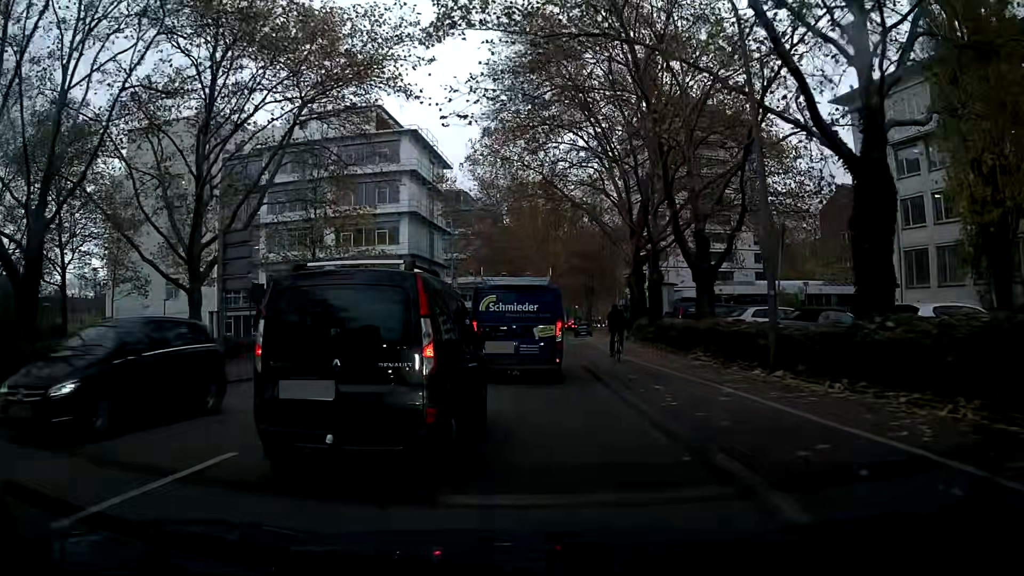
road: secondary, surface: asphalt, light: Day
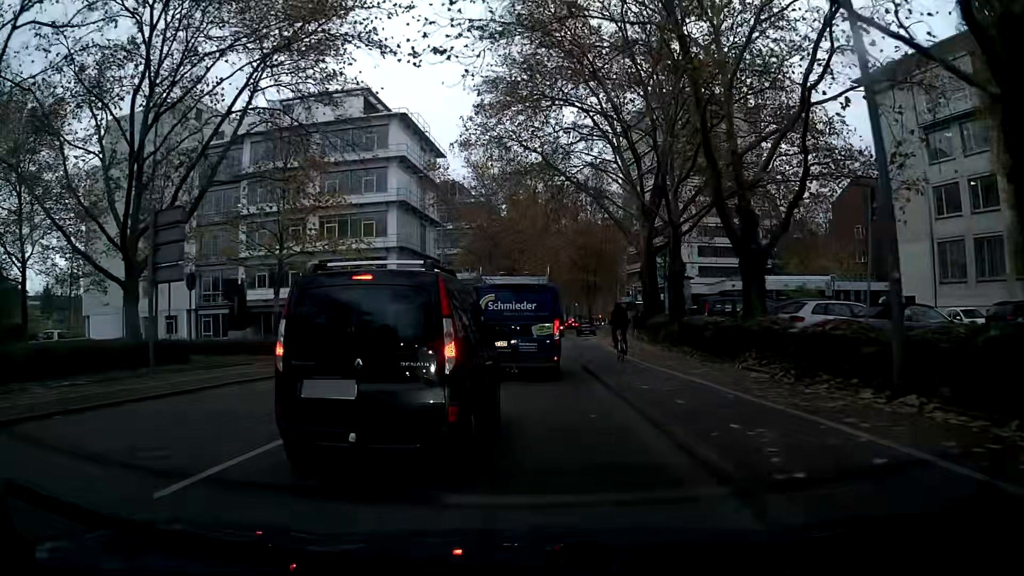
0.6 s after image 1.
(0.0, +4.9) m; 0°
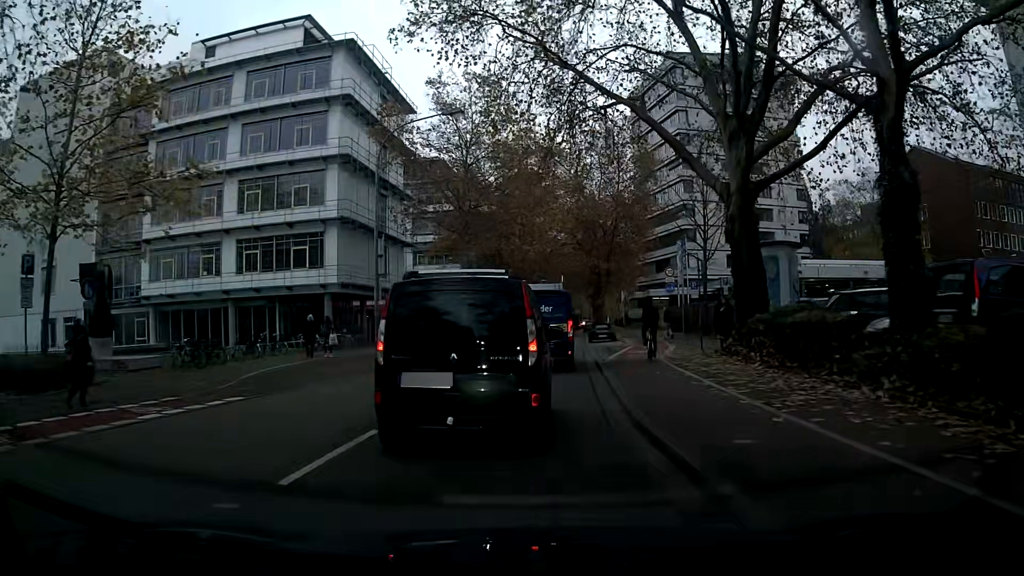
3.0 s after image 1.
(+0.1, +17.1) m; +1°
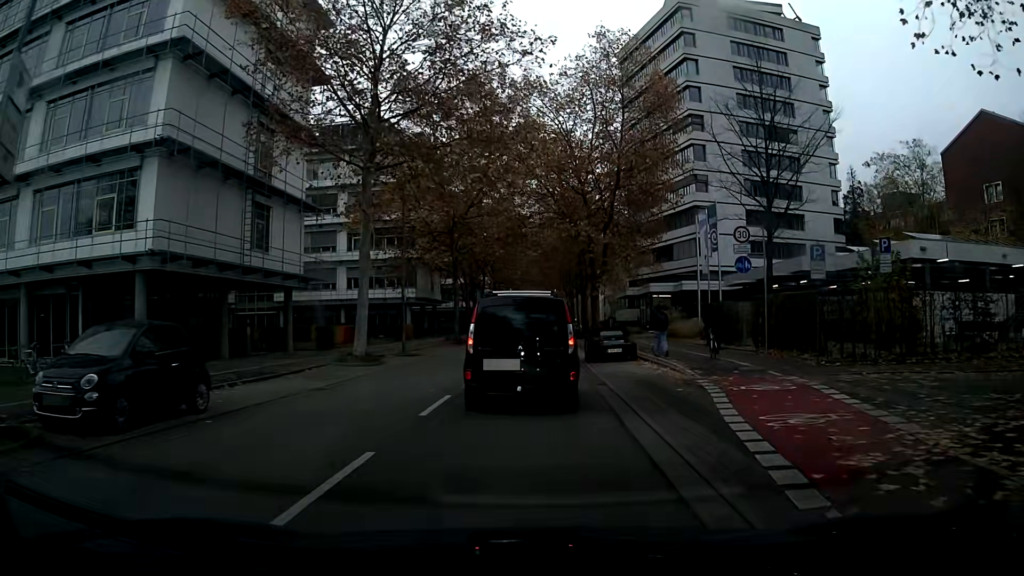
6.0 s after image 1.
(+0.3, +19.3) m; +1°
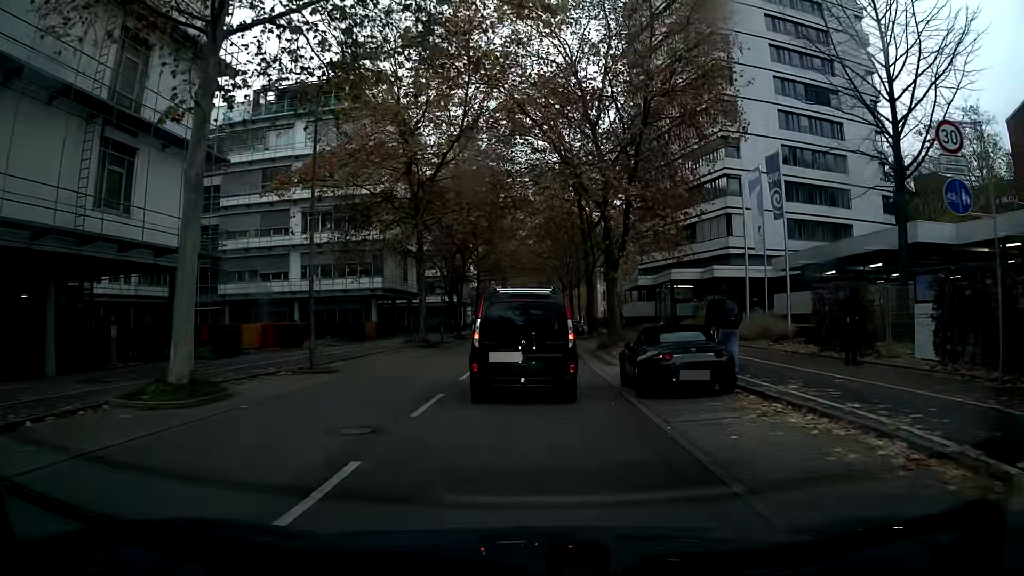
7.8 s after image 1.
(+0.1, +12.6) m; +1°
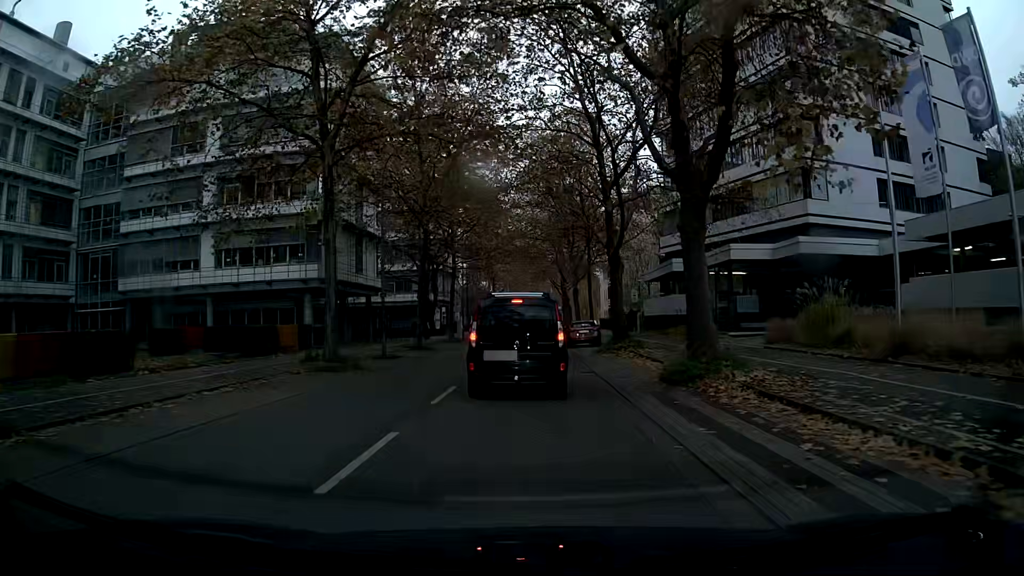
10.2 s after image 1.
(+0.1, +16.3) m; 0°
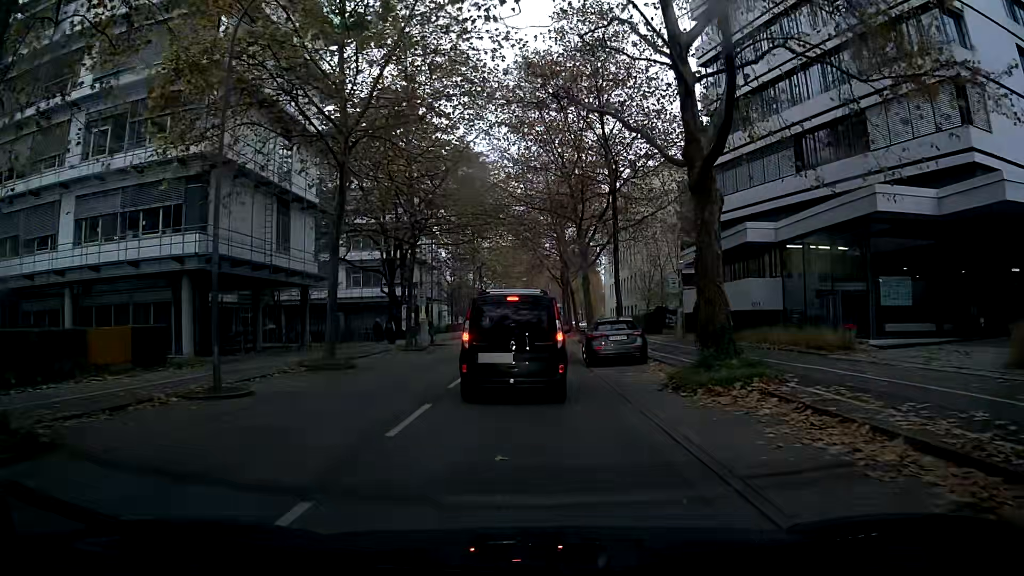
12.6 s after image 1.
(+0.2, +15.4) m; +2°
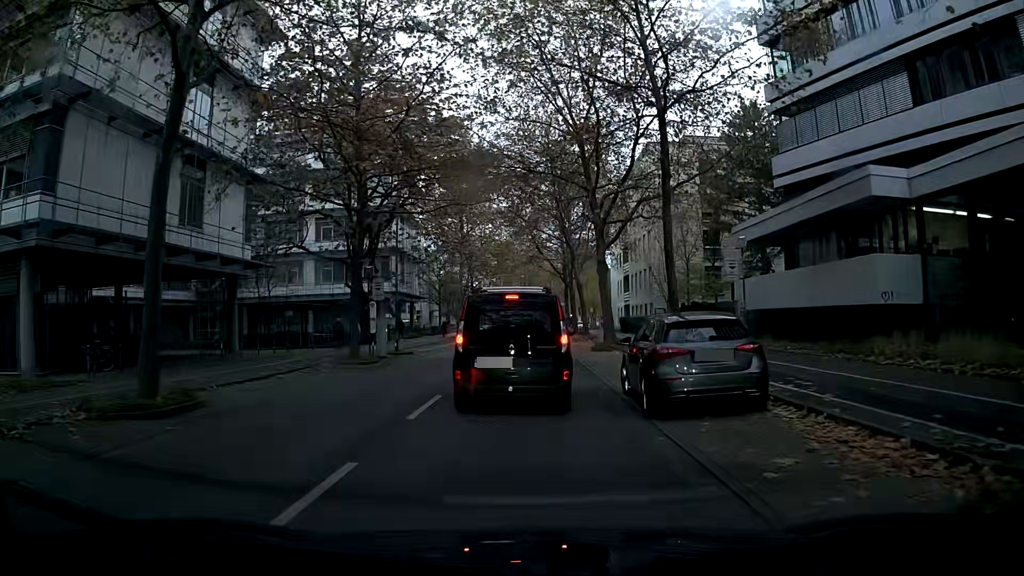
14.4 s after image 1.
(0.0, +10.4) m; -2°
(0, +10) (0, +20) (-1, +30) (0, +40) (0, +50) (+1, +60) (+1, +70) (+1, +80) (+2, +90) (+7, +98) m
